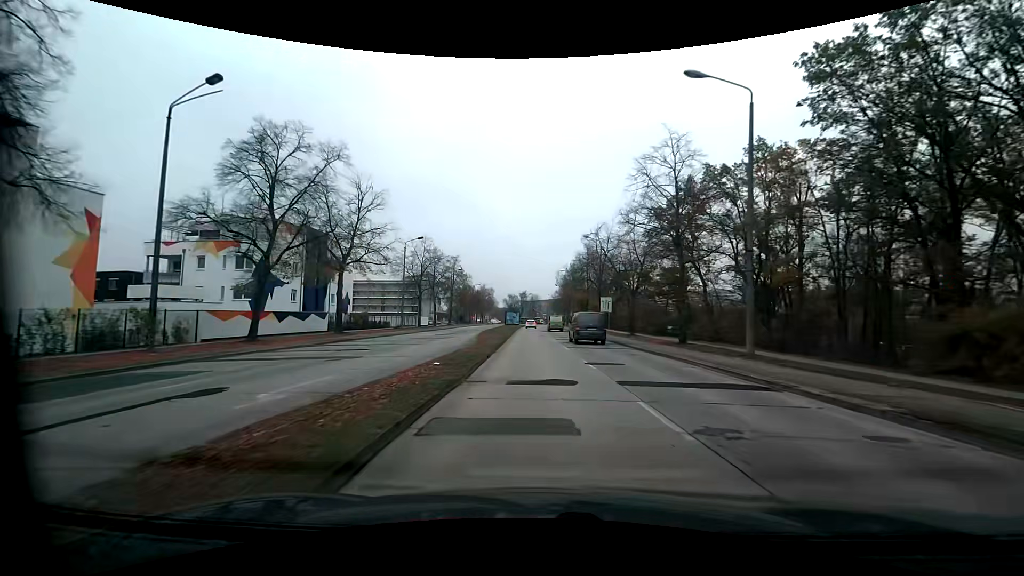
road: tertiary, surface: concrete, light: Day
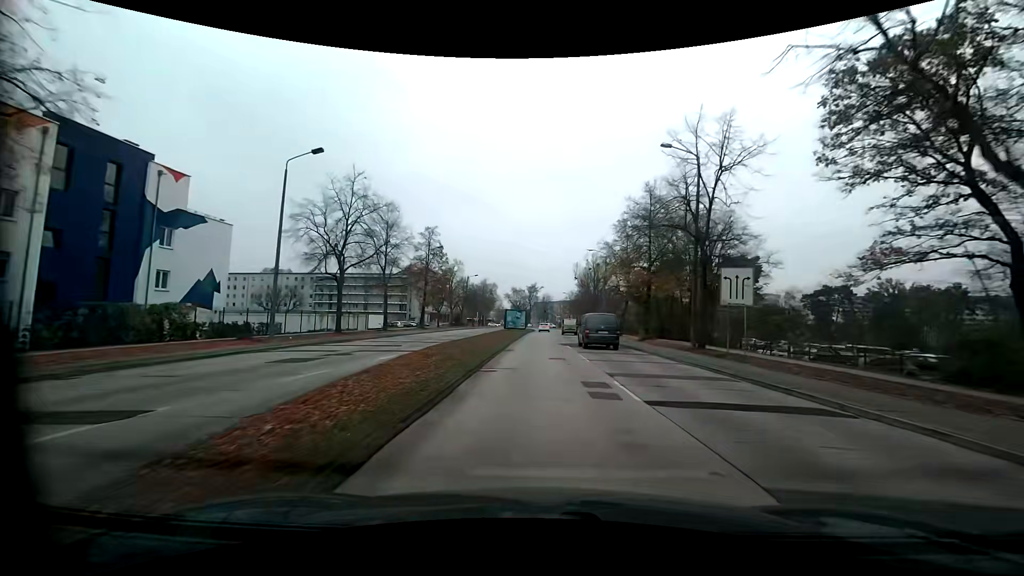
(-0.3, +32.8) m; -1°
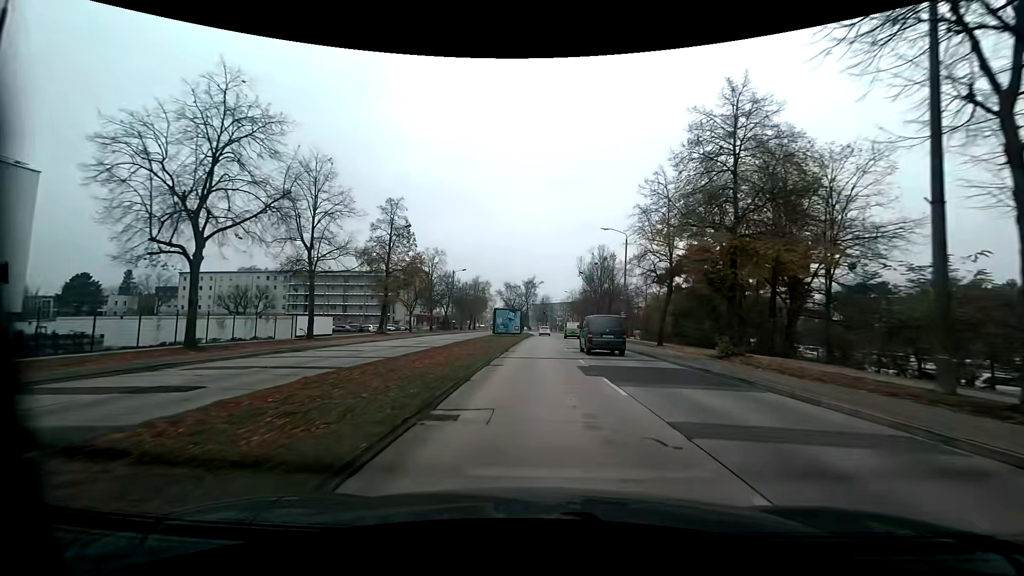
(+0.1, +16.7) m; 0°
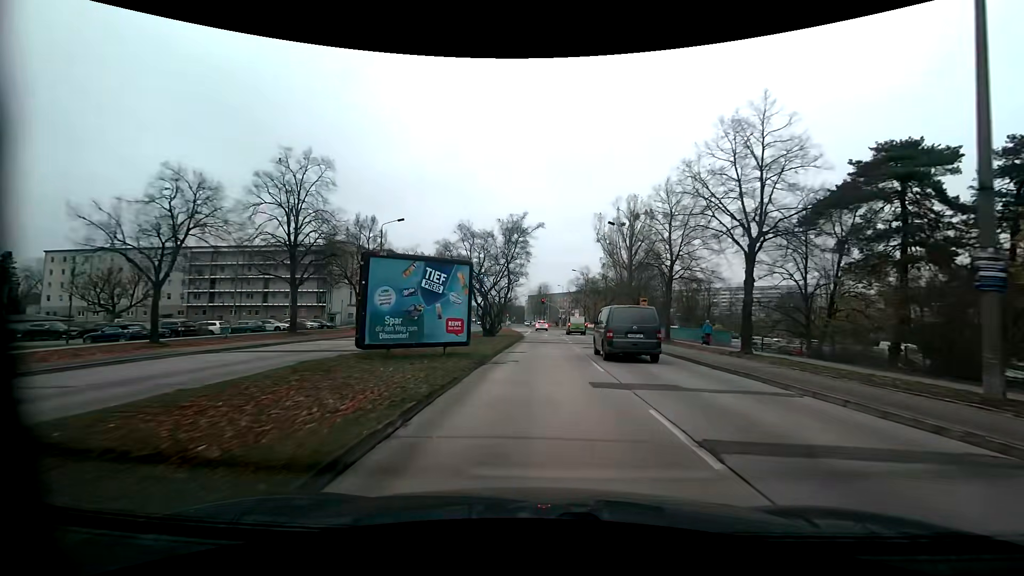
(+0.4, +41.2) m; 0°
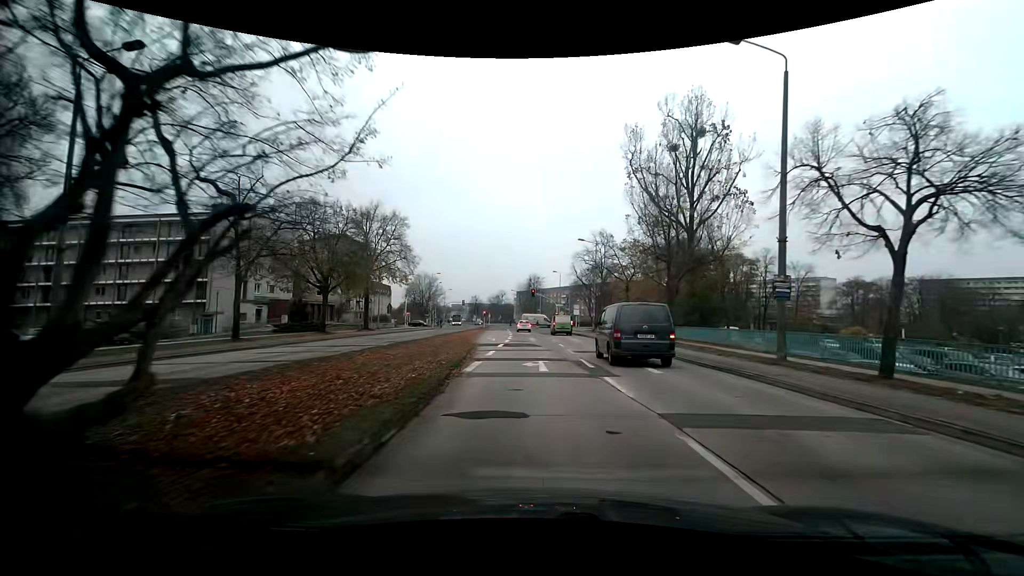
(+0.6, +33.2) m; +1°
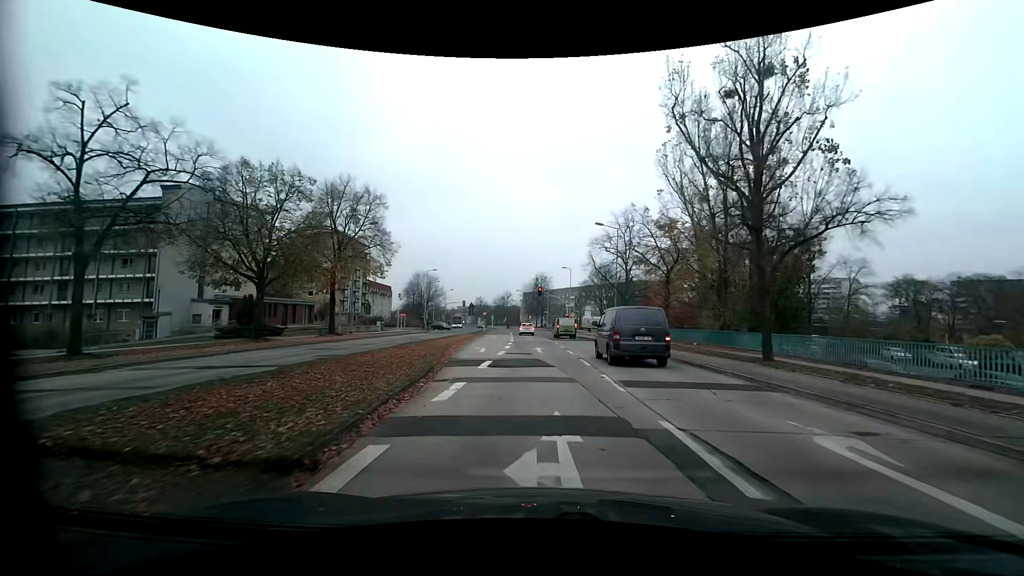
(-0.1, +10.6) m; -1°
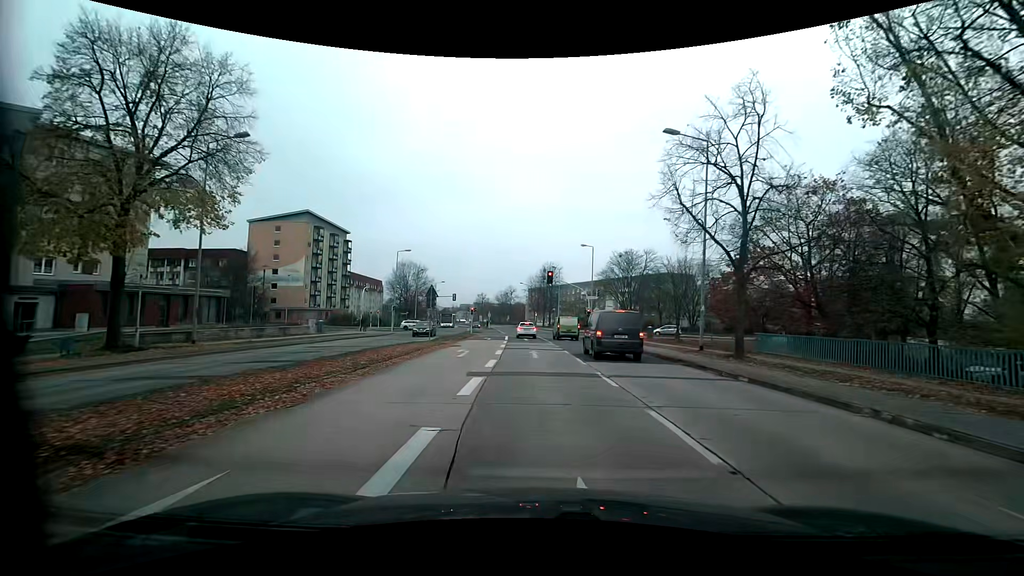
(-0.1, +23.0) m; 0°
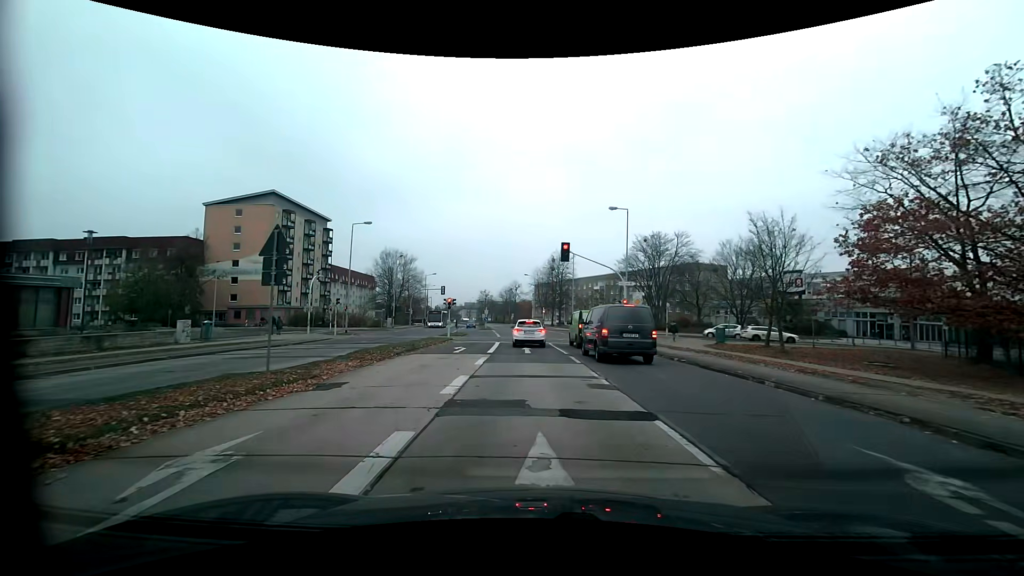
(-0.1, +18.2) m; -1°
(0, +10) (0, +20) (0, +30) (-1, +40) (-2, +50) (-2, +60) (-3, +70) (-4, +80) (-5, +90) (-5, +100) m
